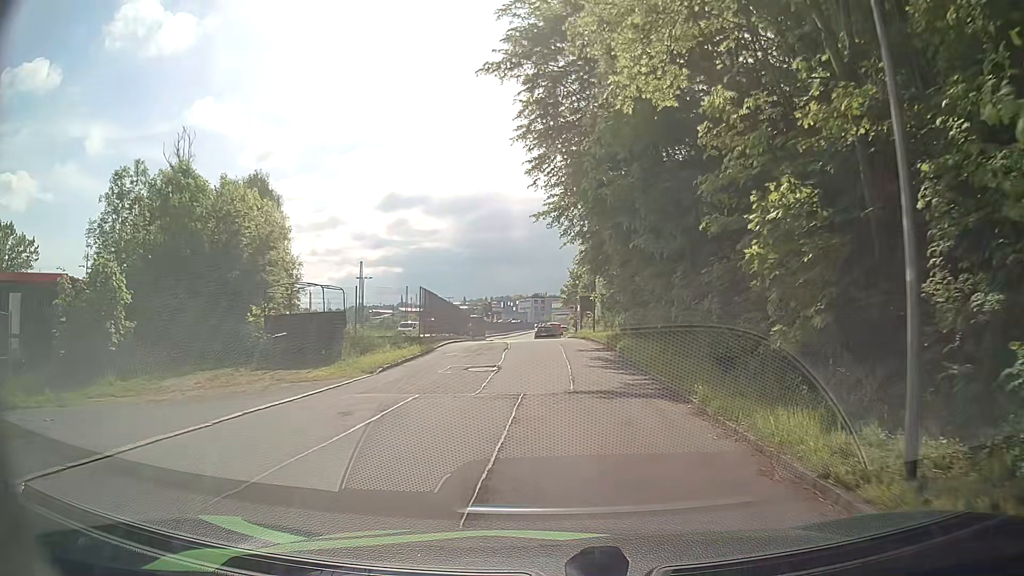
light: Day
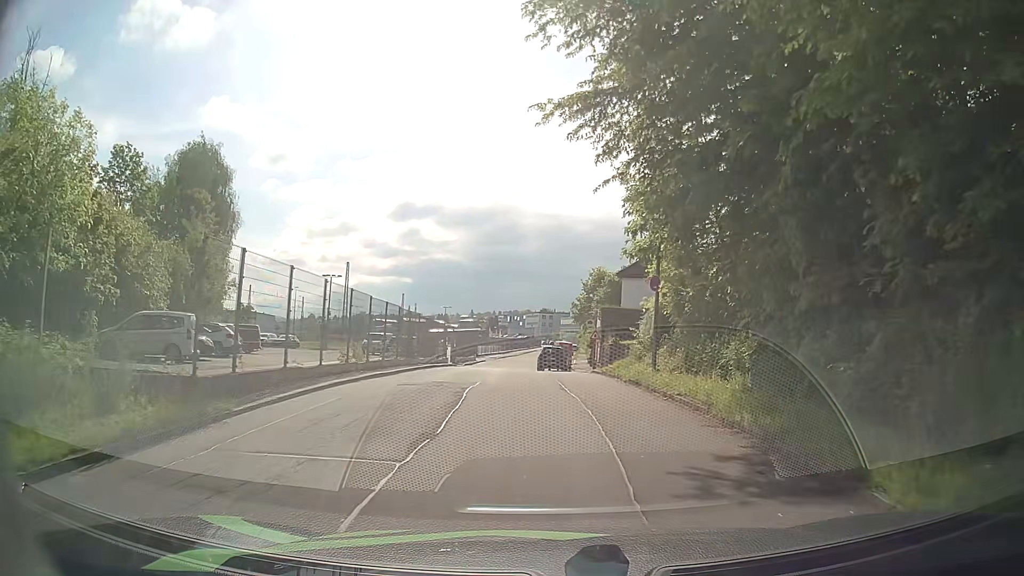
(+0.1, +17.9) m; -1°
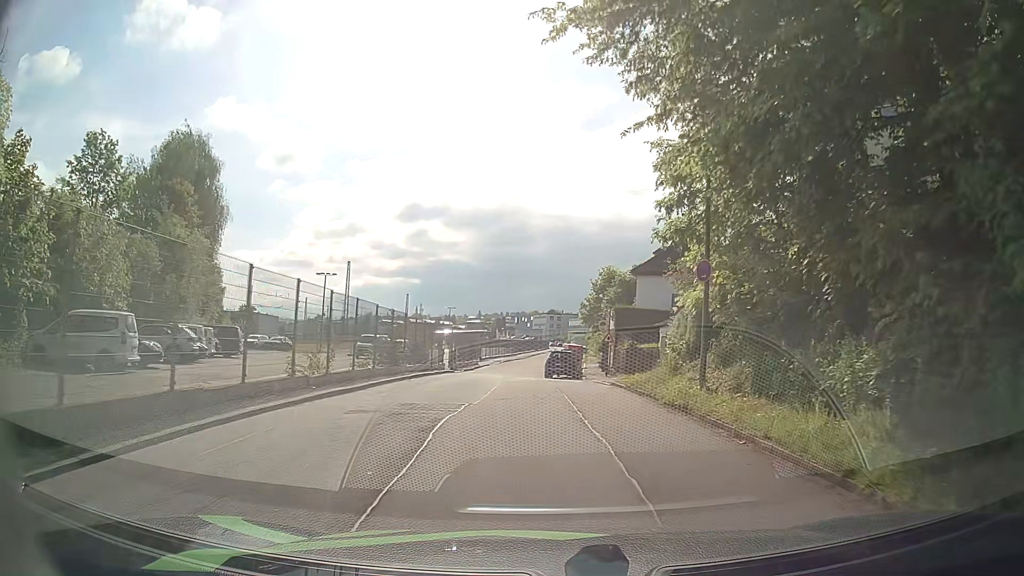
(+0.1, +4.5) m; 0°
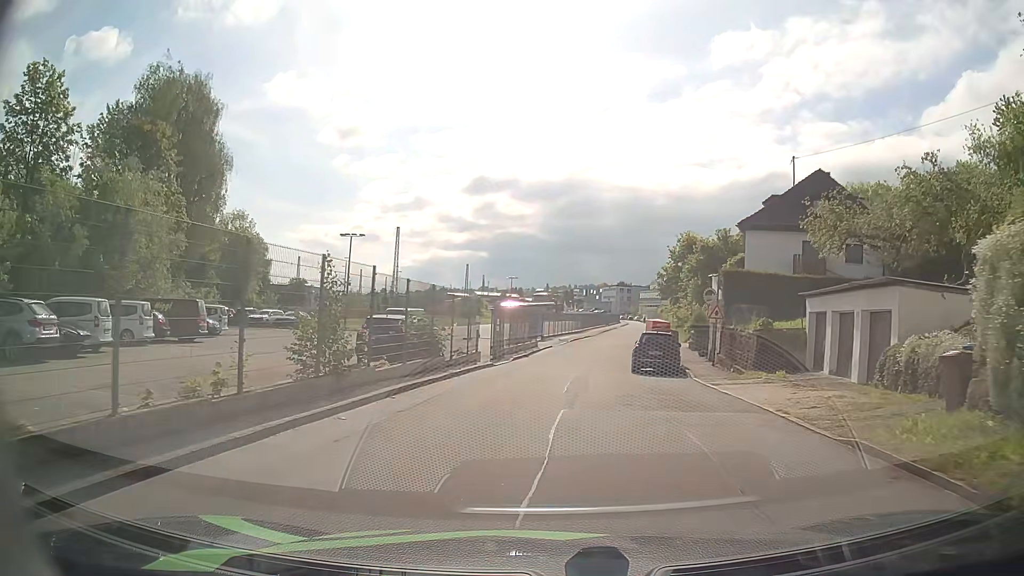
(-0.6, +13.0) m; -7°
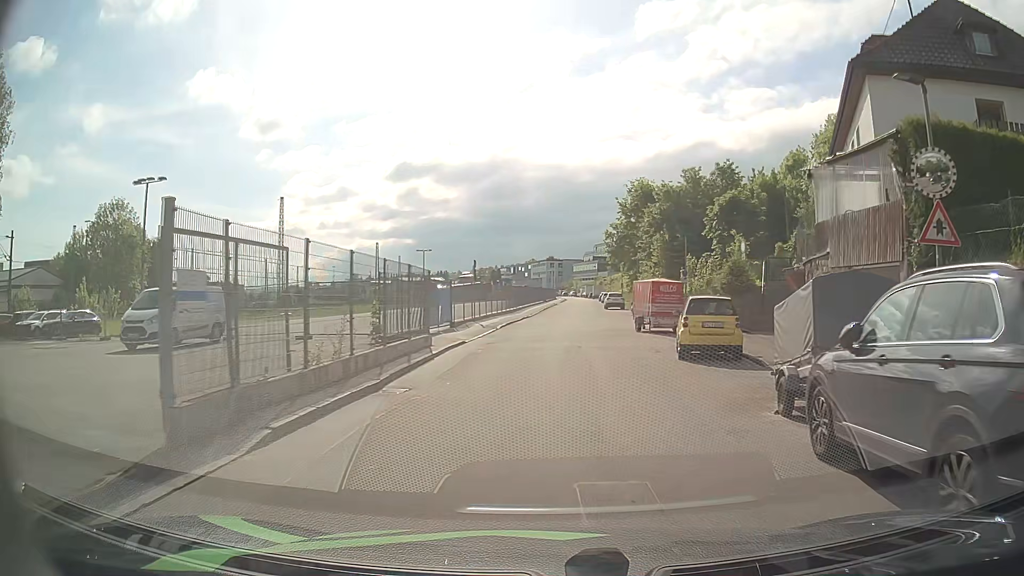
(+1.2, +23.1) m; +8°
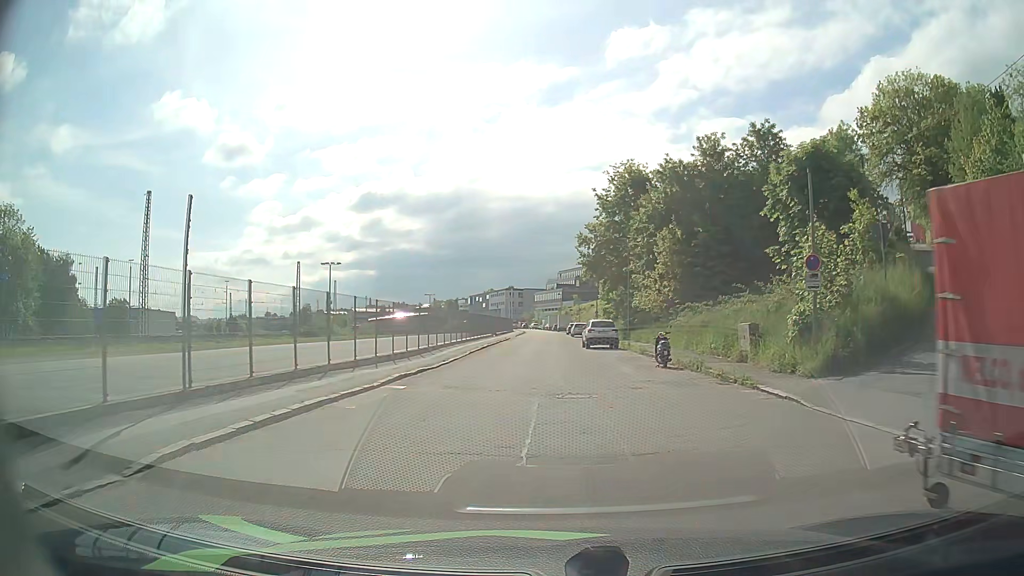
(+1.1, +26.6) m; +3°
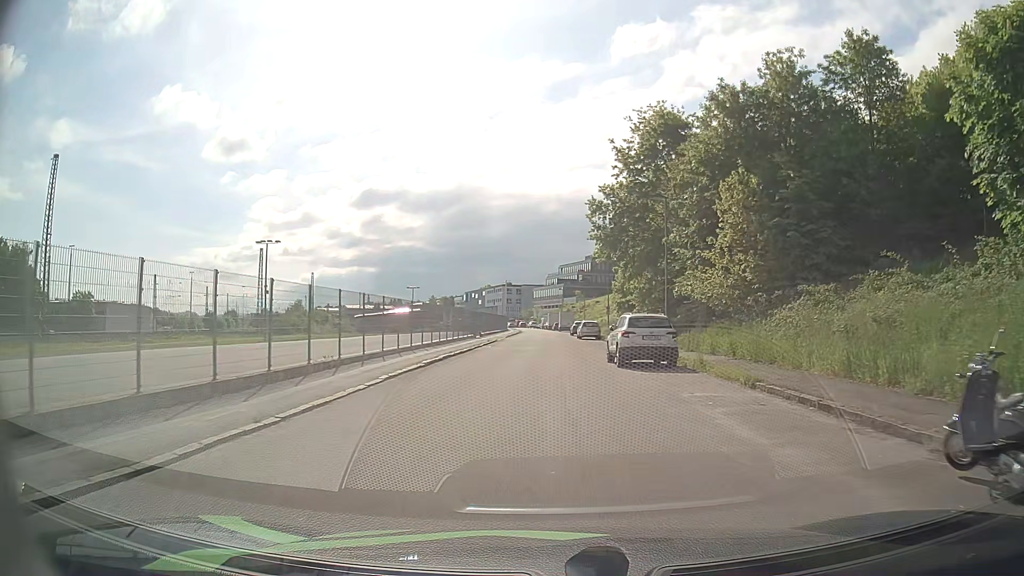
(-0.1, +17.0) m; -1°
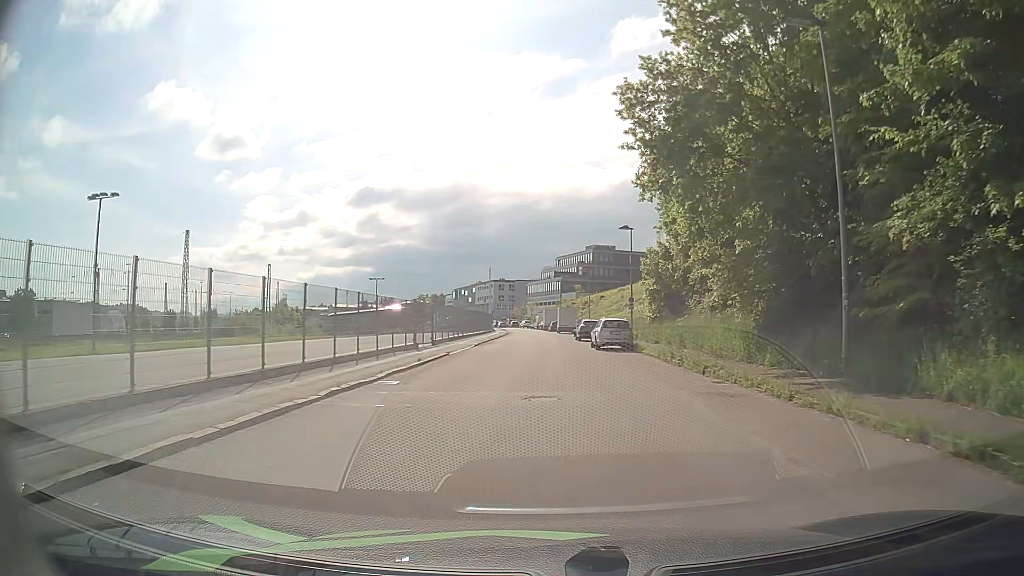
(+0.2, +22.9) m; +1°
(0, +10) (0, +20) (0, +30) (0, +40) (0, +50) (0, +60) (-1, +70) (-1, +80) (-2, +90) (-3, +100) m
